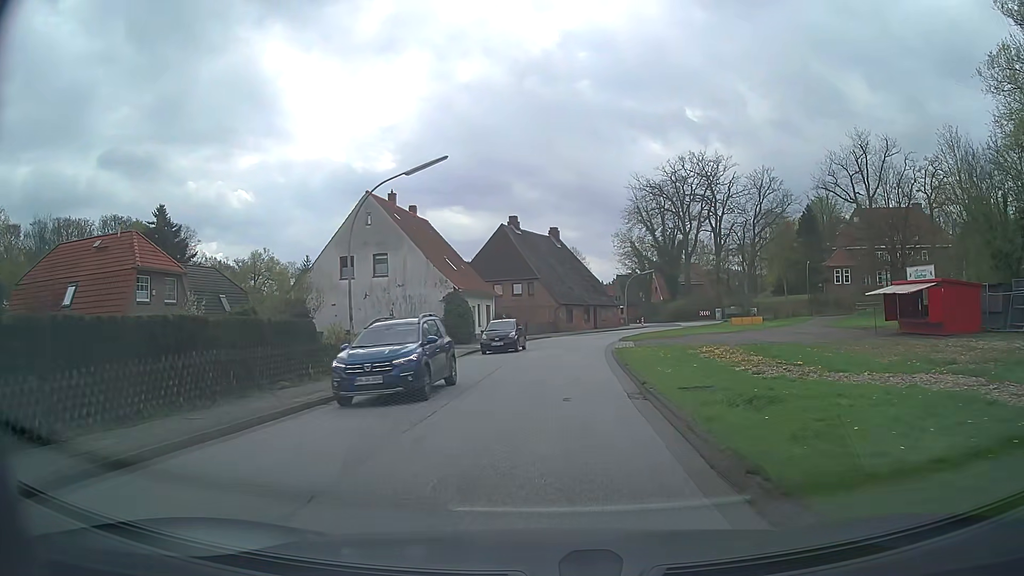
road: tertiary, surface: asphalt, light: Day
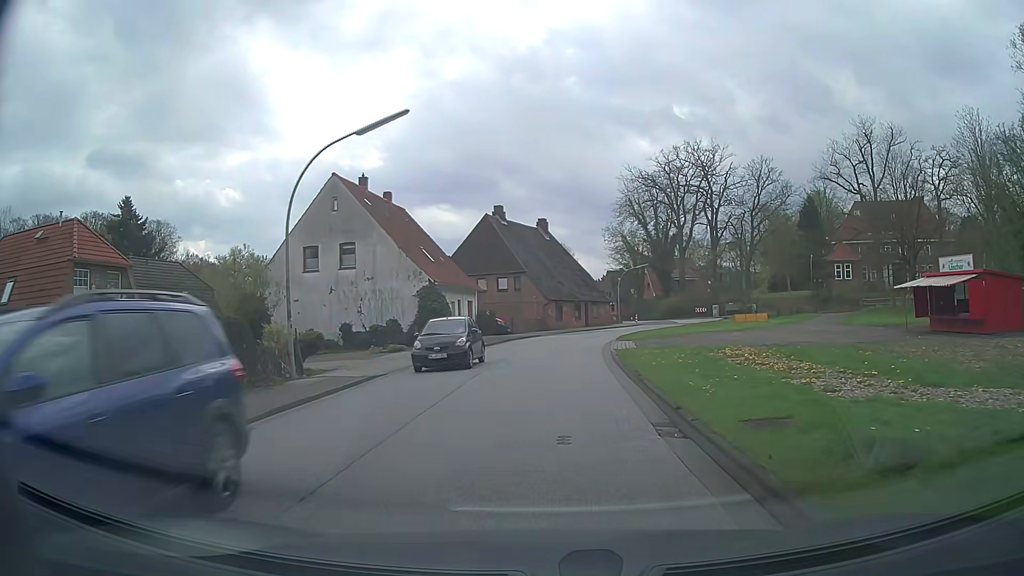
(0.0, +4.4) m; +1°
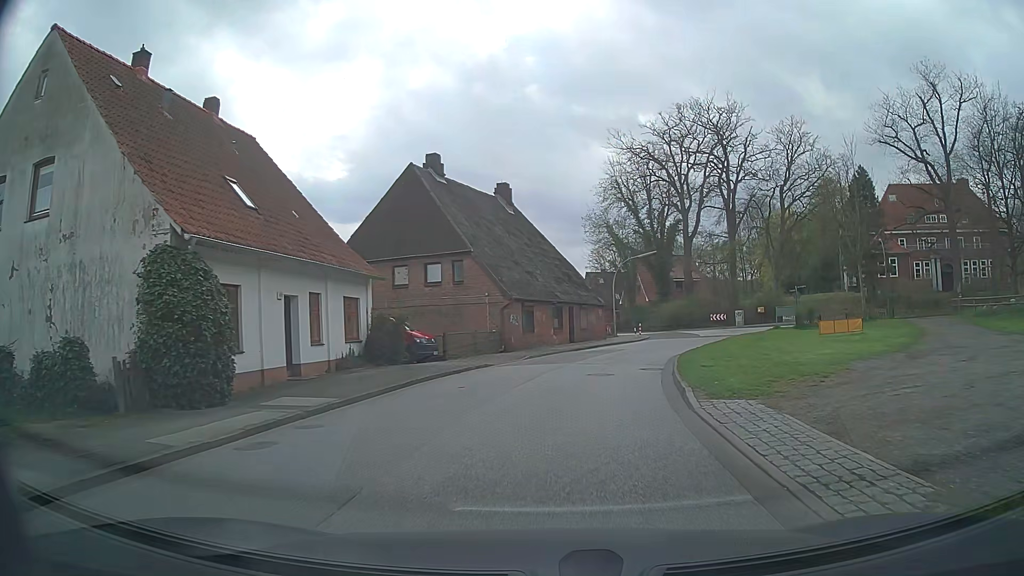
(+0.5, +22.1) m; +3°
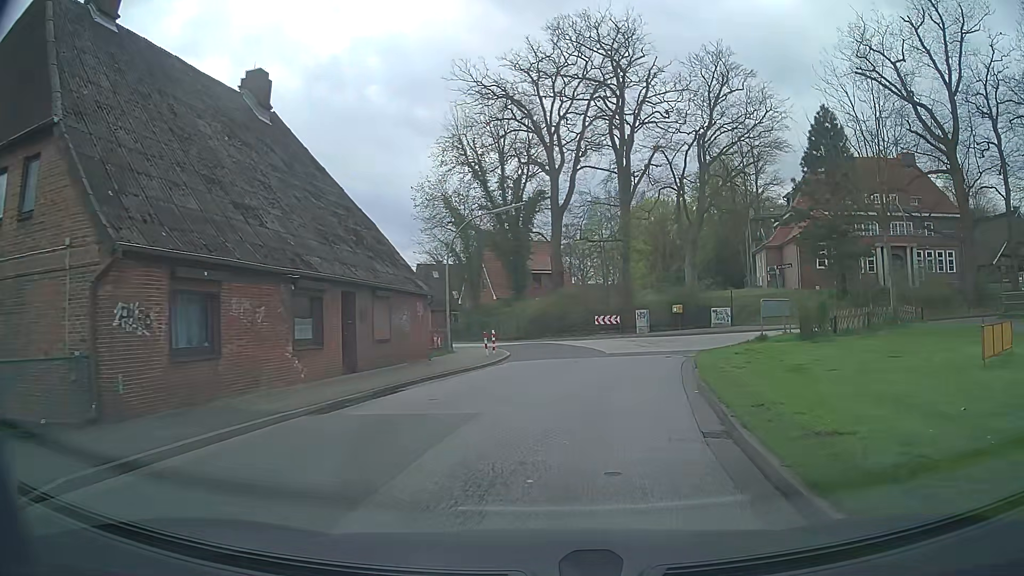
(+2.0, +22.0) m; +13°
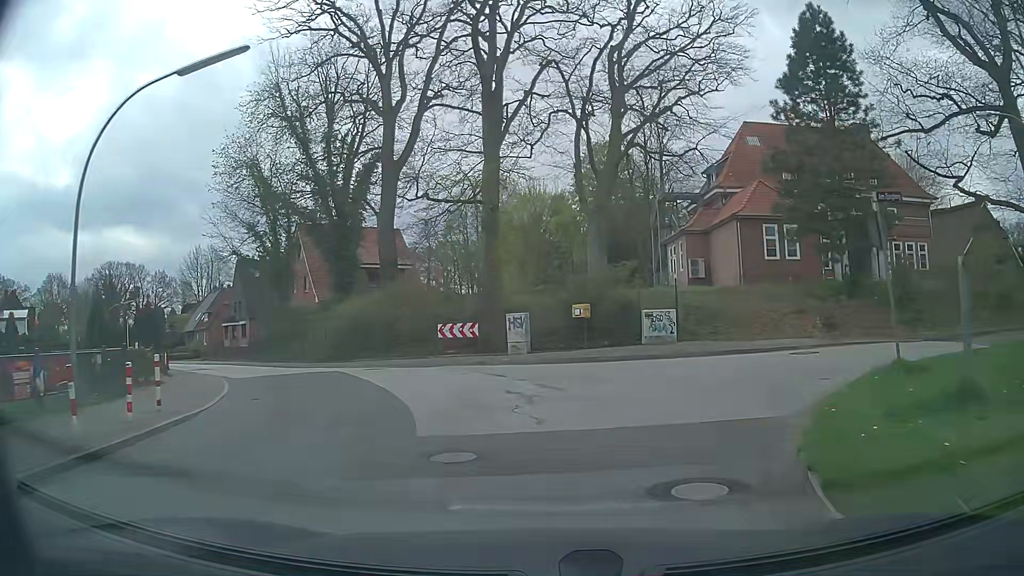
(+2.2, +17.7) m; +12°
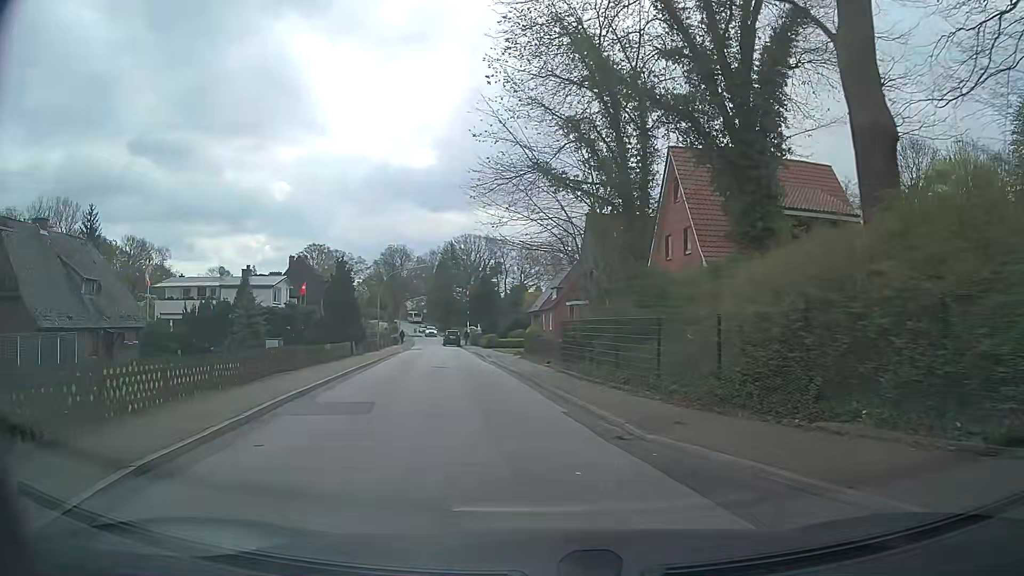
(-5.5, +20.7) m; -33°
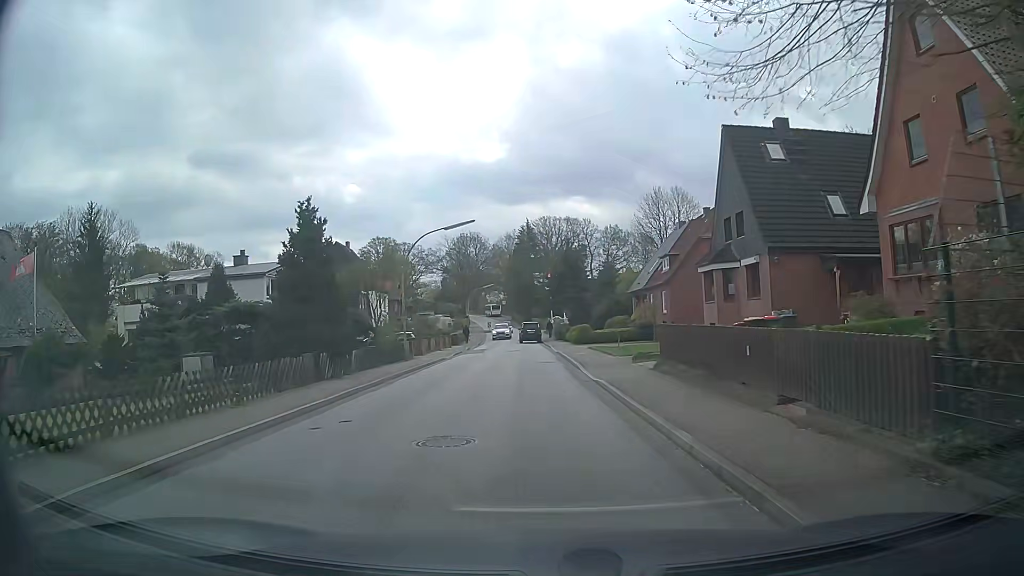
(-1.5, +18.1) m; -7°
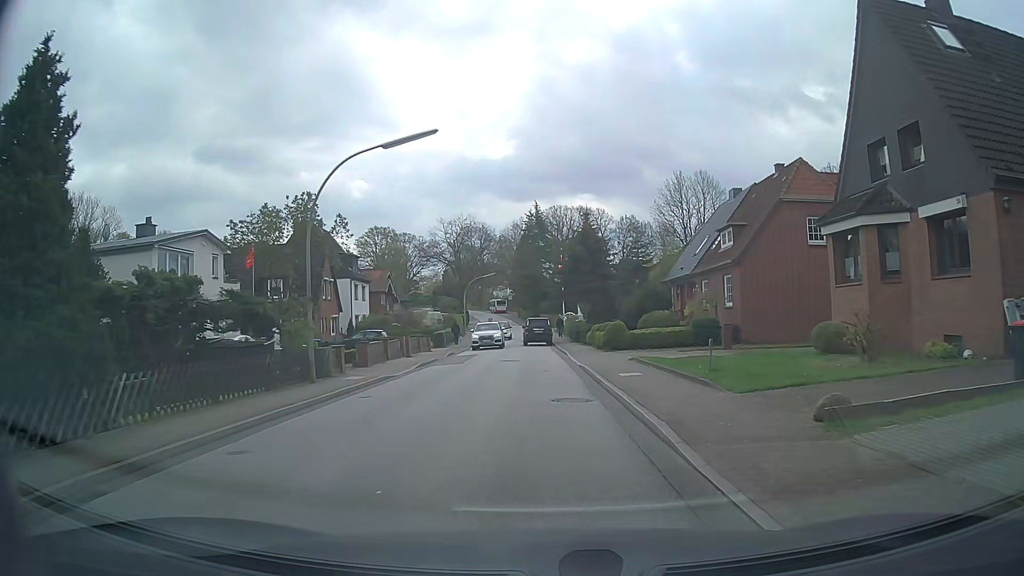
(-0.3, +13.9) m; -1°
